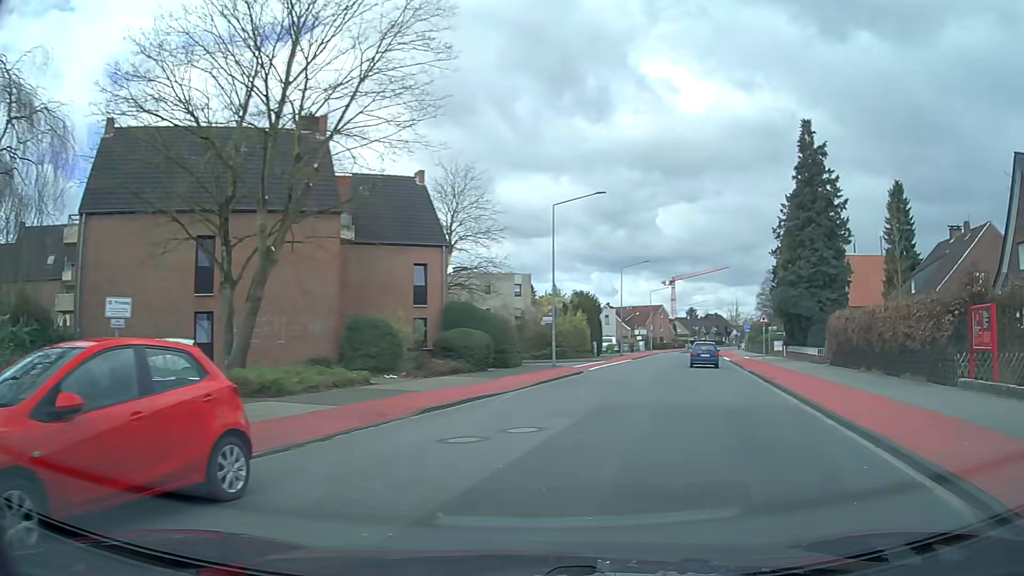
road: tertiary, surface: asphalt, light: Day
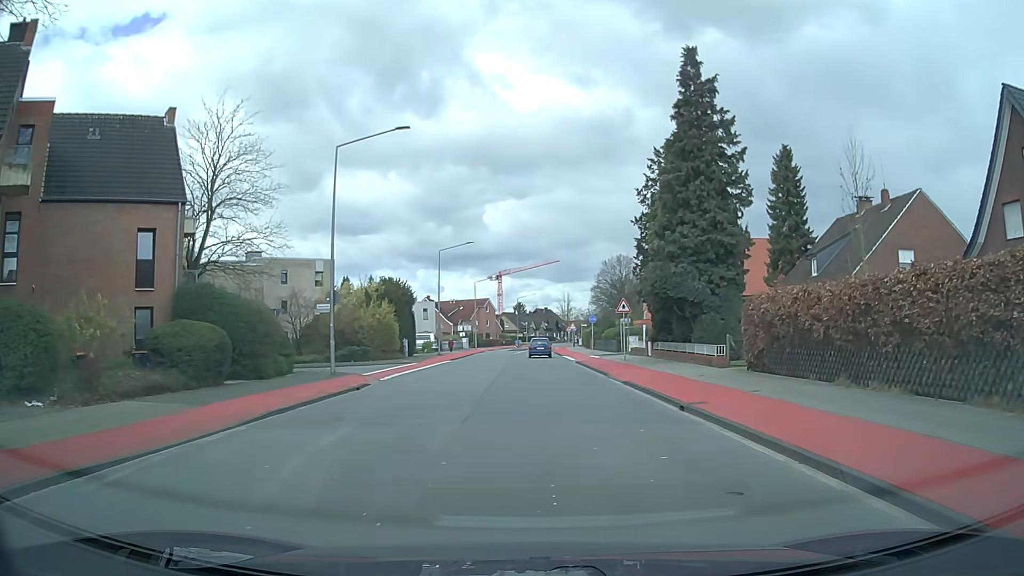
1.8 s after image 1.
(+2.1, +11.6) m; +16°
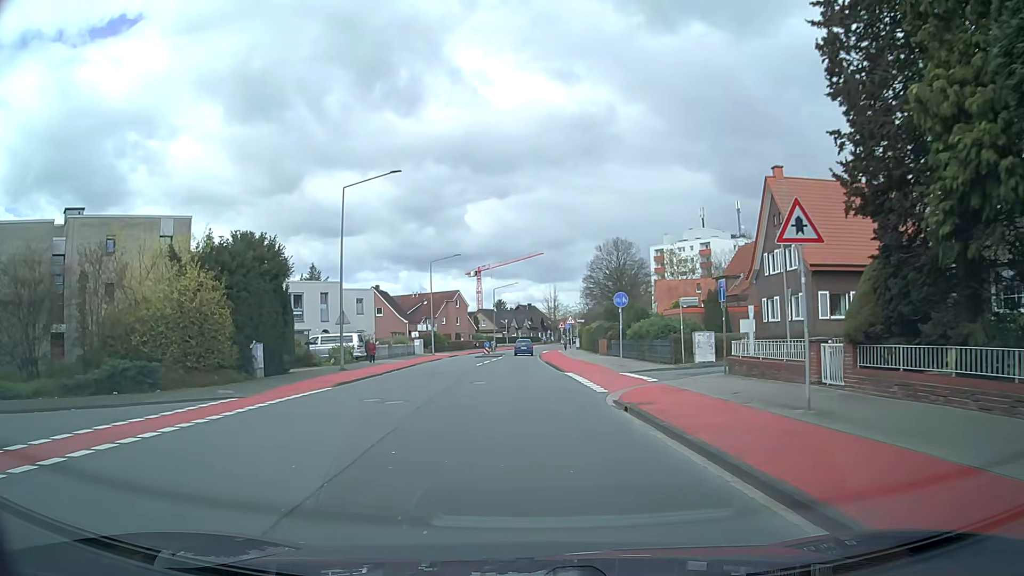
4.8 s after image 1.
(+0.5, +26.1) m; +1°
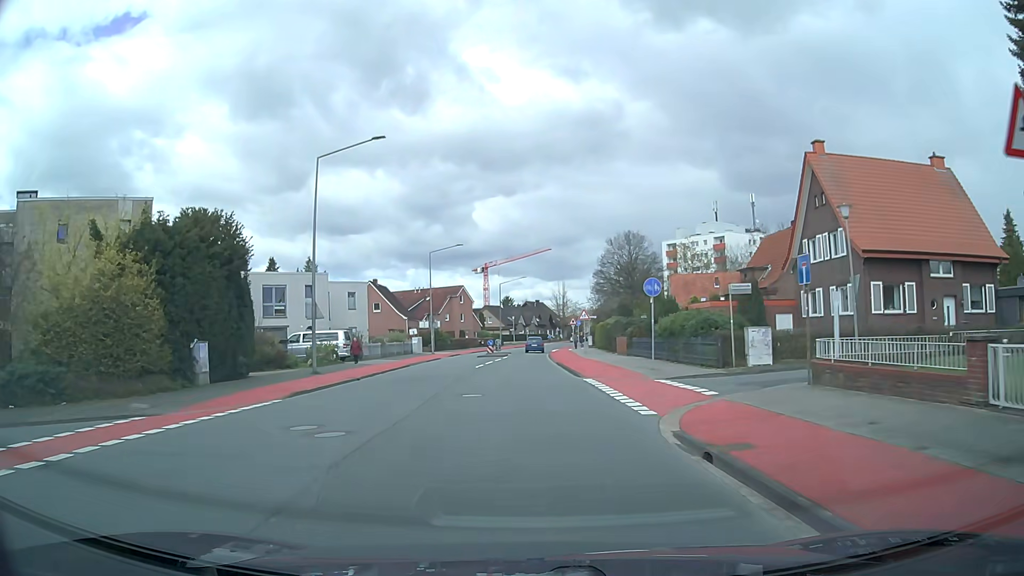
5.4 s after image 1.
(0.0, +5.6) m; -1°
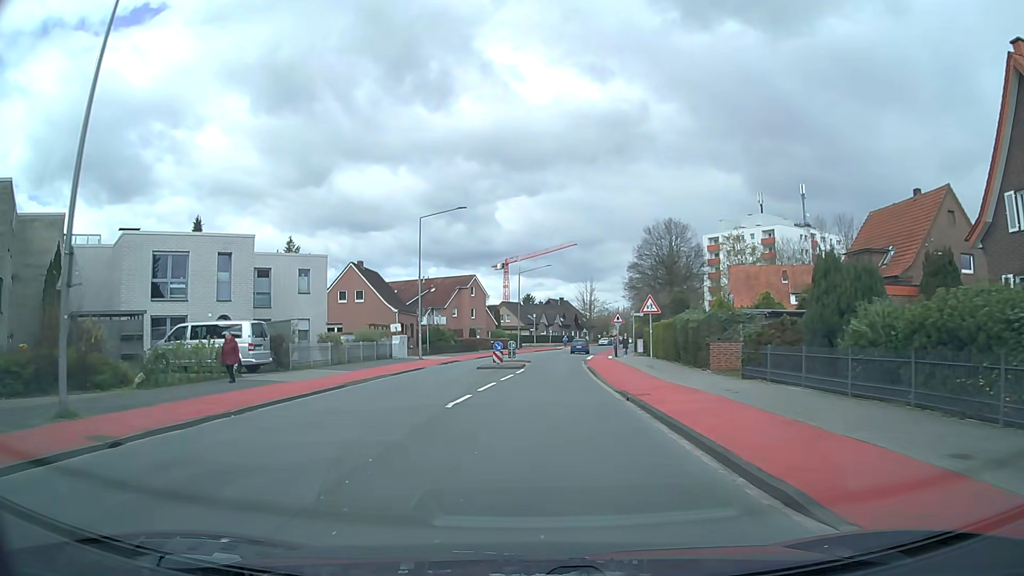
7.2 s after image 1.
(-0.2, +17.6) m; -1°
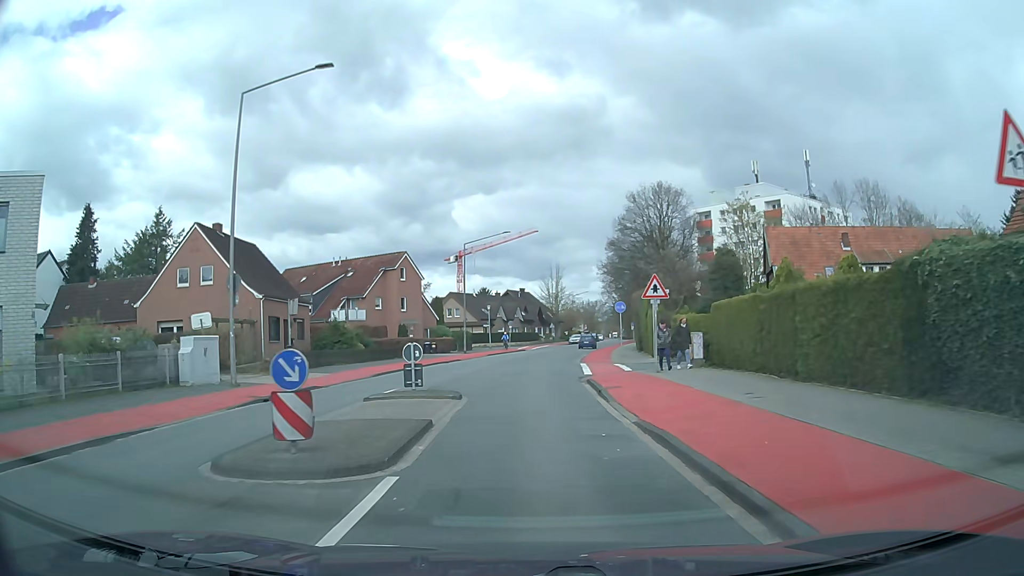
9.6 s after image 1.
(+0.4, +23.7) m; +3°
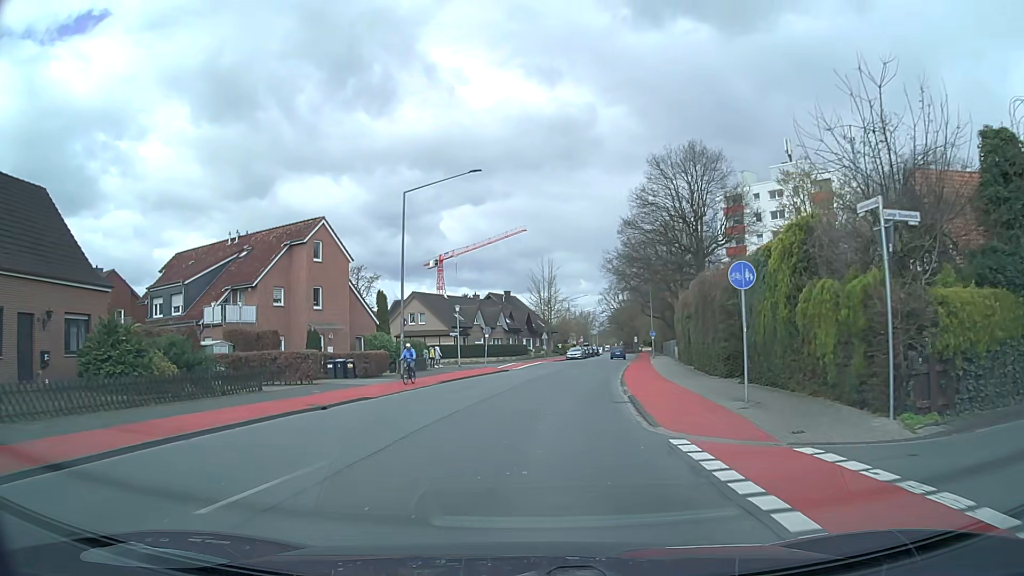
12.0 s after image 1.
(+0.2, +23.4) m; +1°
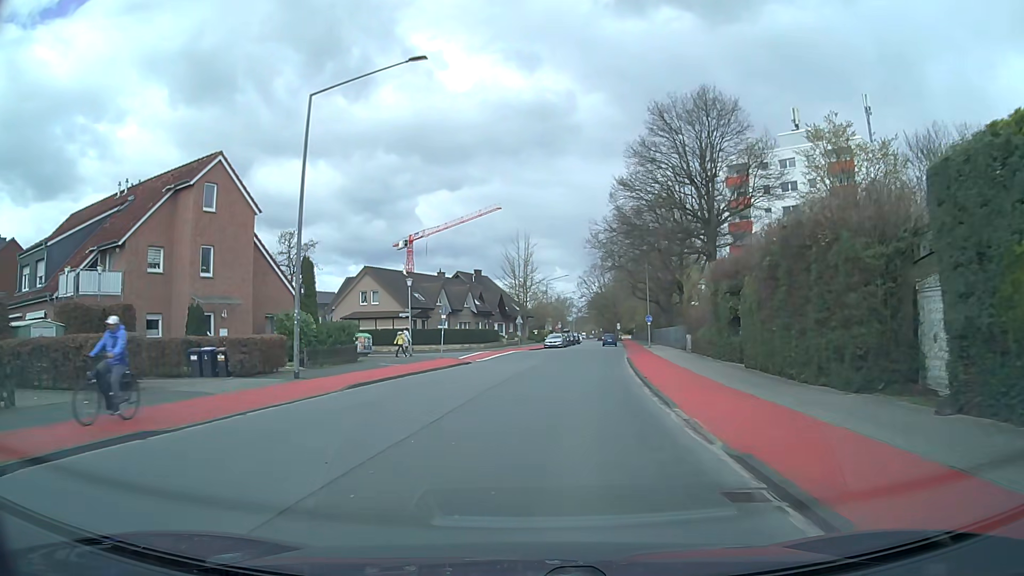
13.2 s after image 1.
(+0.2, +12.1) m; +2°
(0, +10) (+1, +20) (+2, +30) (+3, +40) (+5, +50) (+6, +60) (+8, +69) (+10, +79) (+11, +89) (+12, +99) m
